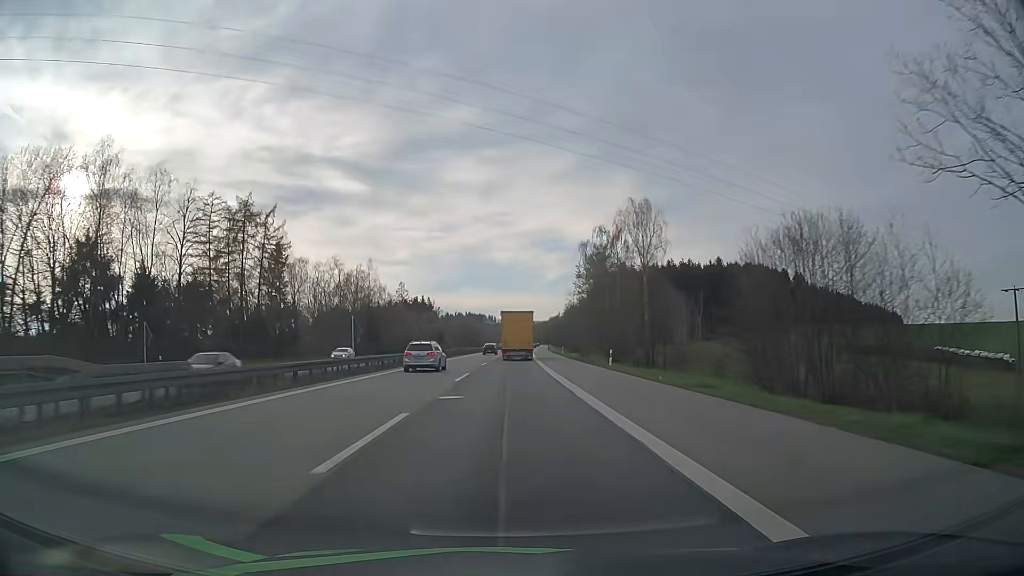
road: motorway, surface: asphalt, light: Day
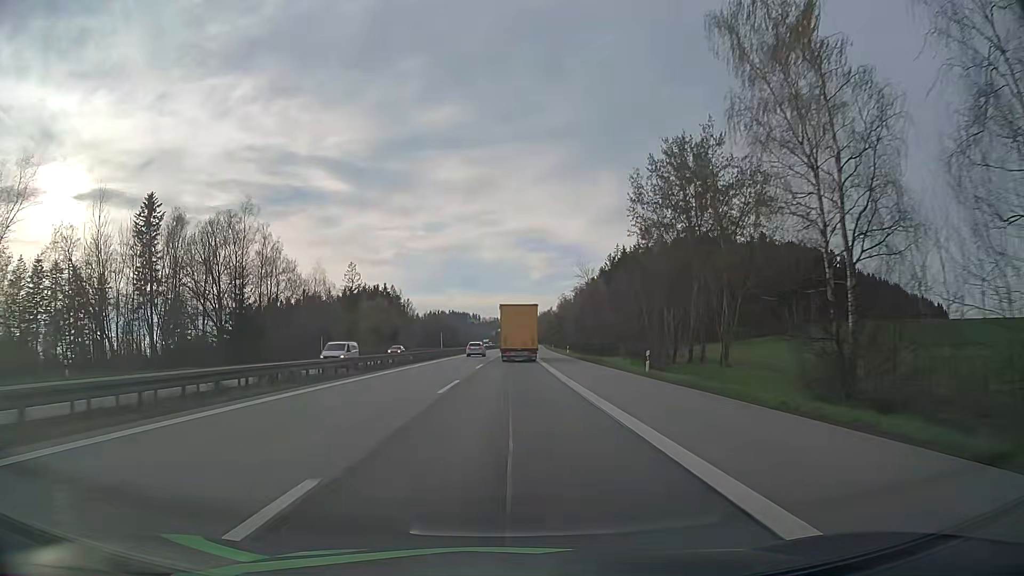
(+0.4, +60.5) m; +1°
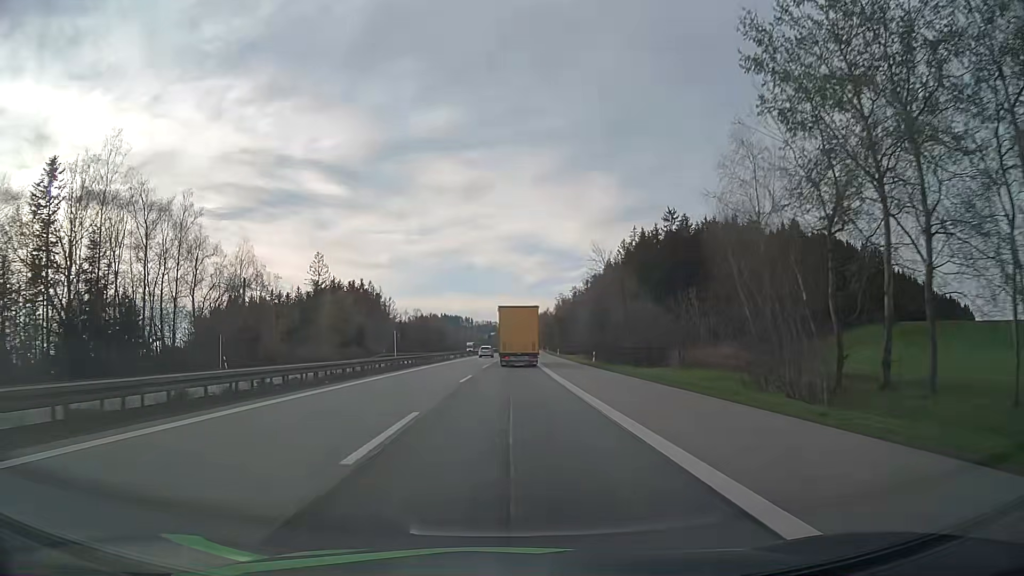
(+0.1, +28.9) m; +1°
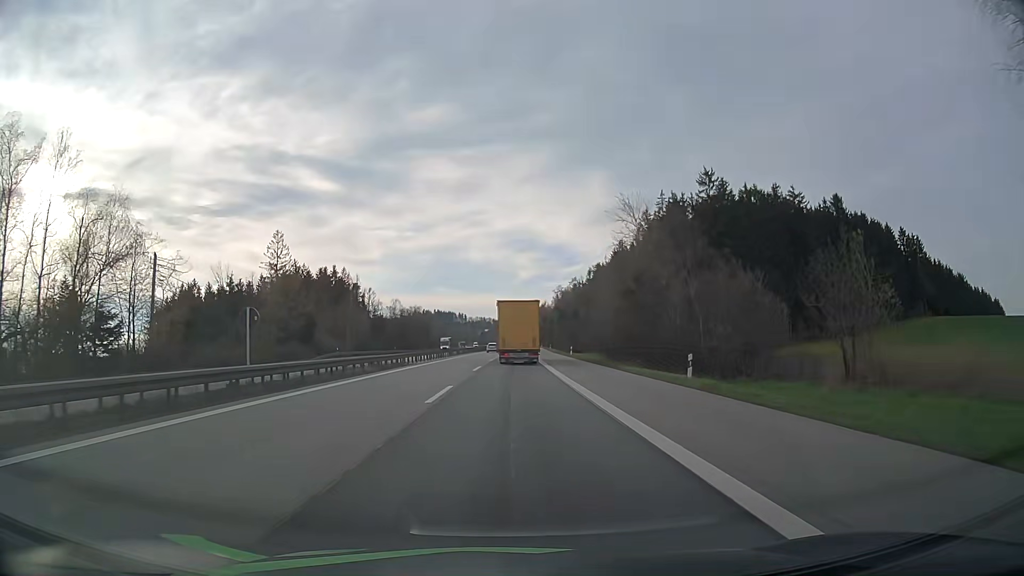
(+0.1, +28.1) m; 0°
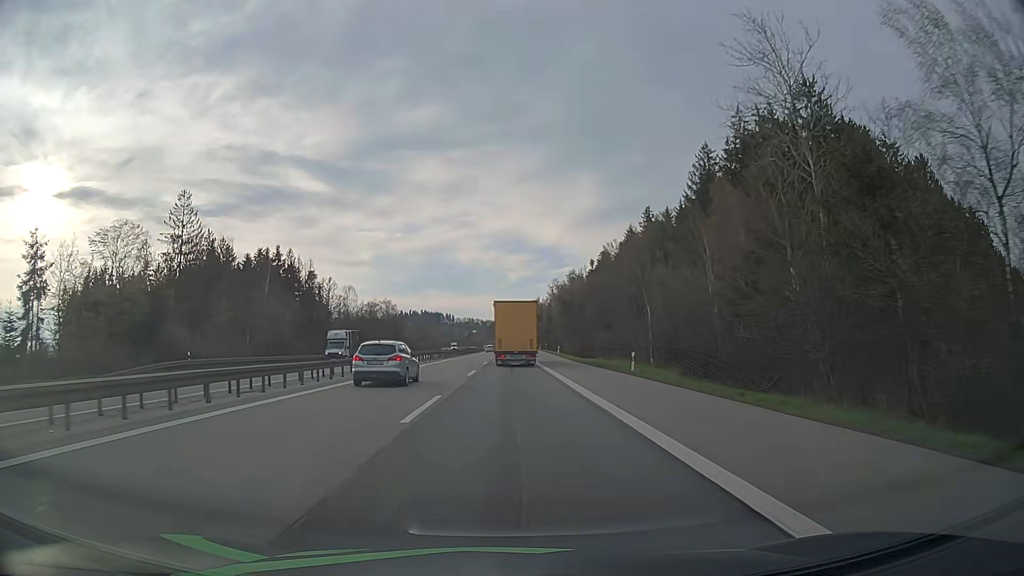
(+0.3, +40.0) m; +1°
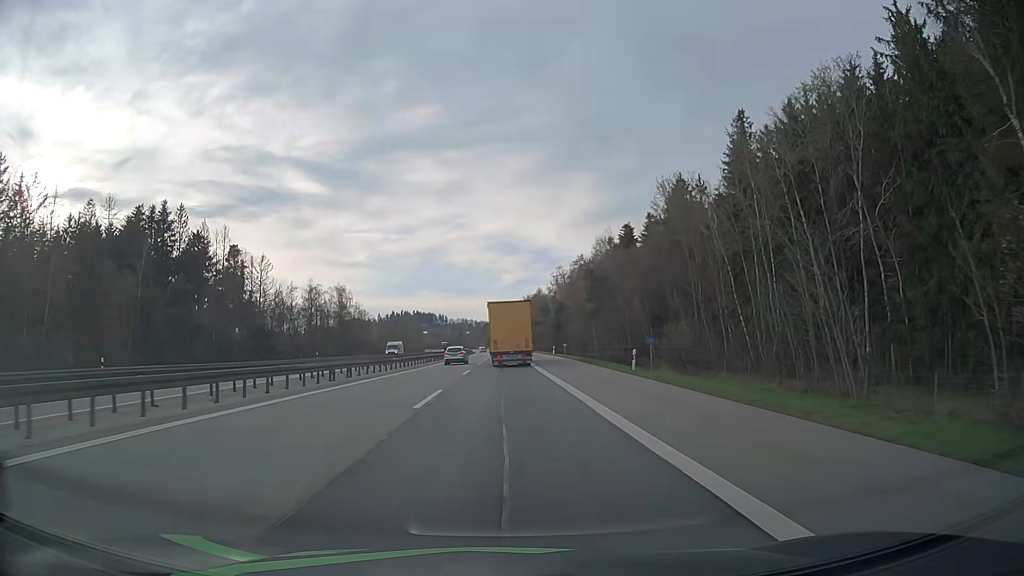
(+0.4, +51.1) m; +1°
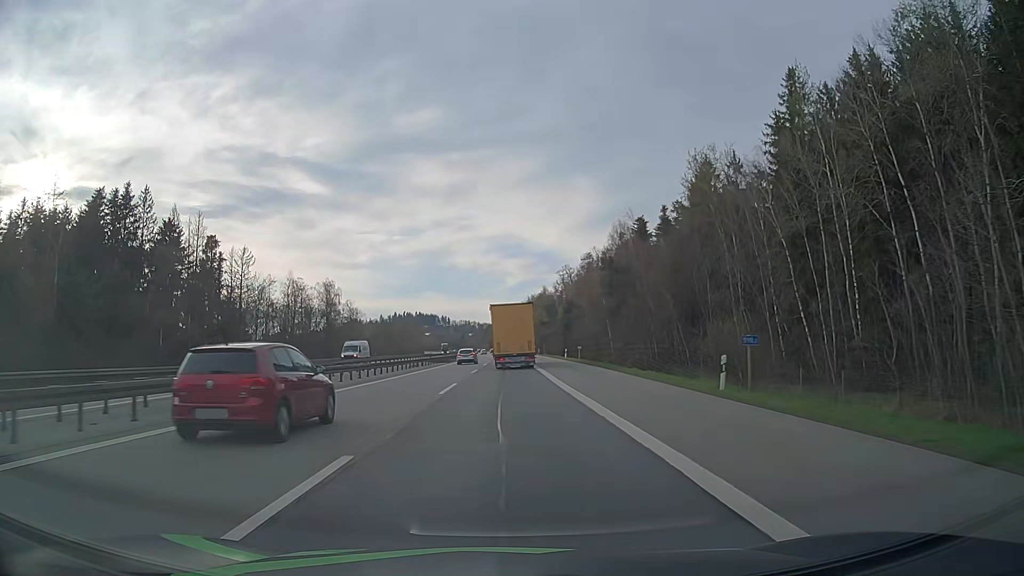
(0.0, +12.6) m; 0°
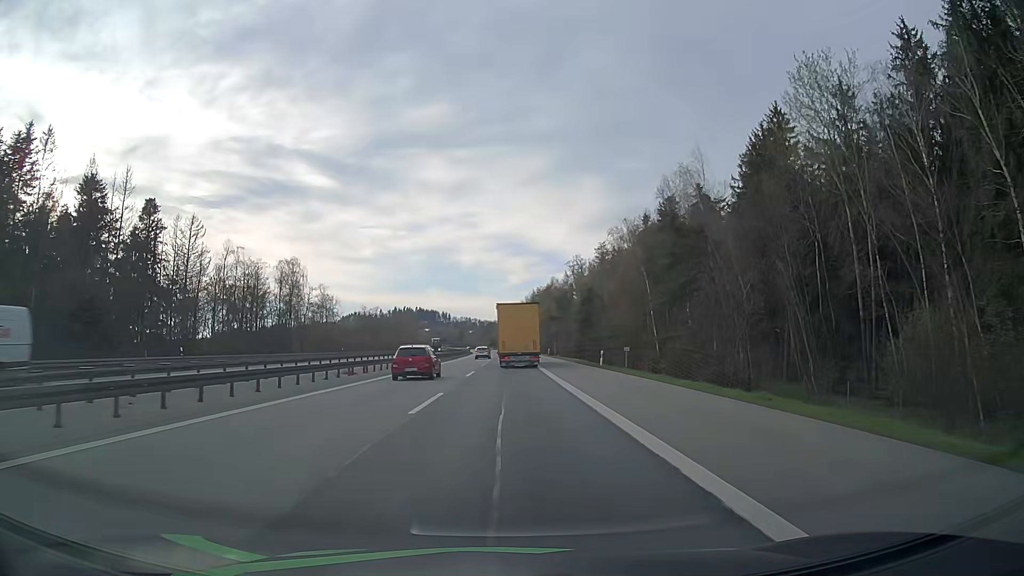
(-0.1, +24.9) m; 0°
(0, +10) (0, +20) (0, +30) (0, +40) (0, +50) (0, +60) (0, +70) (0, +80) (0, +90) (0, +100) m
